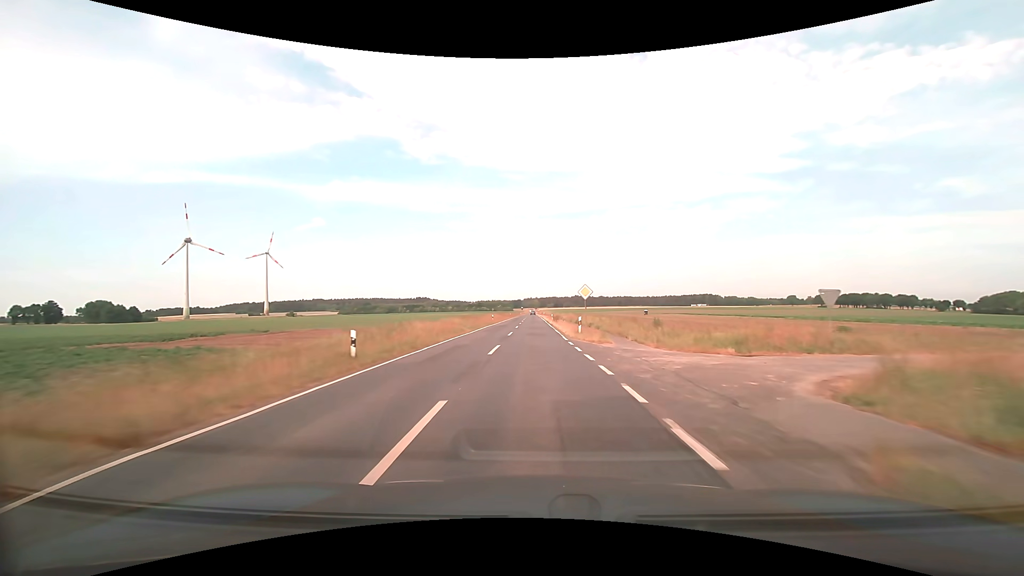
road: tertiary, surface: asphalt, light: Day
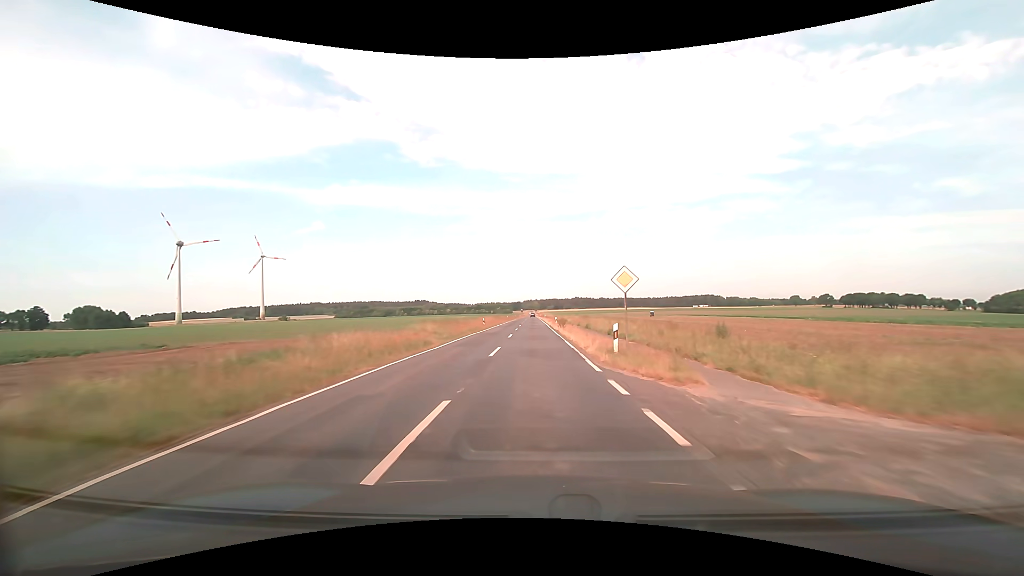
(0.0, +11.4) m; 0°
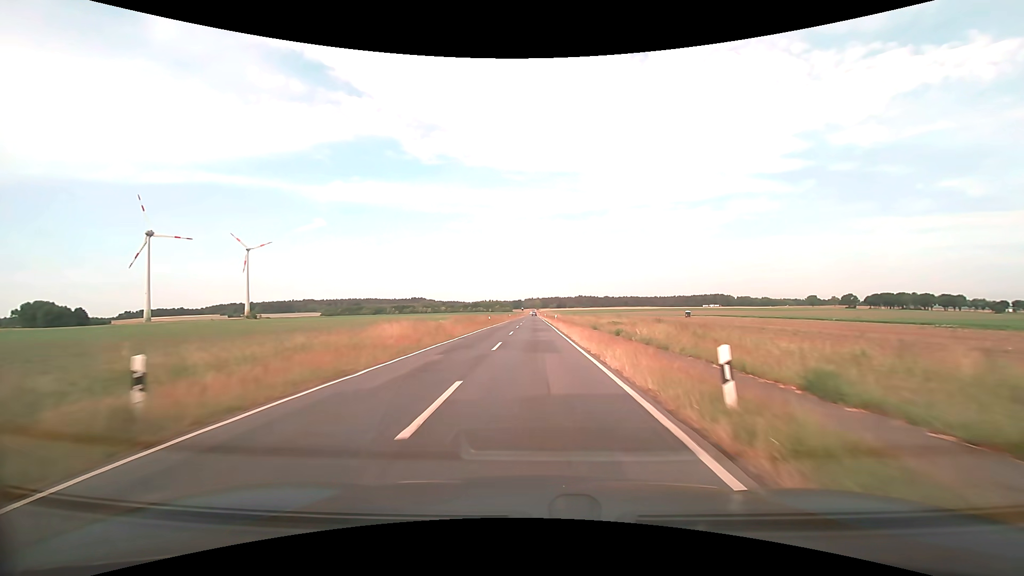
(-0.1, +46.2) m; 0°
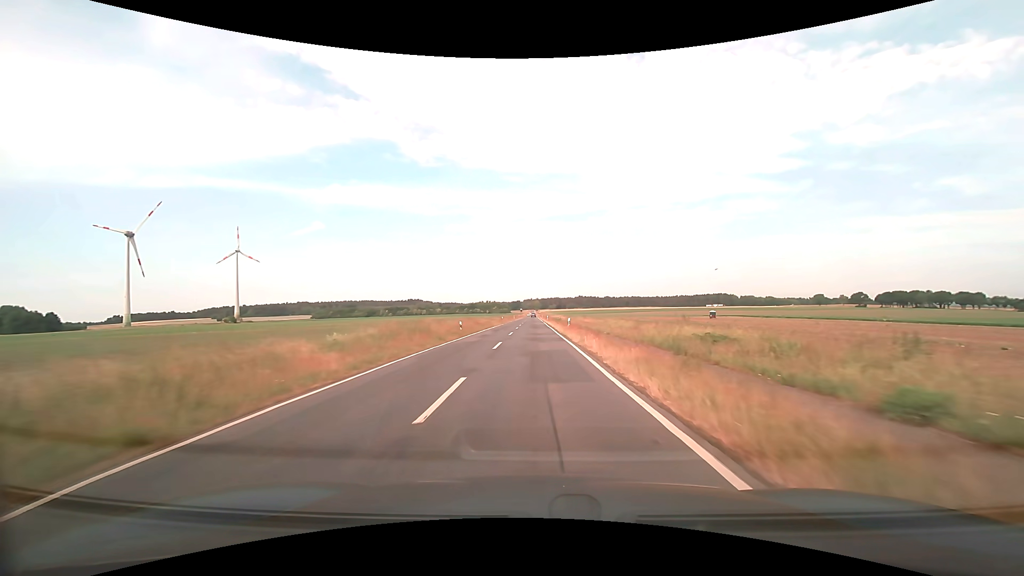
(-0.1, +22.9) m; 0°
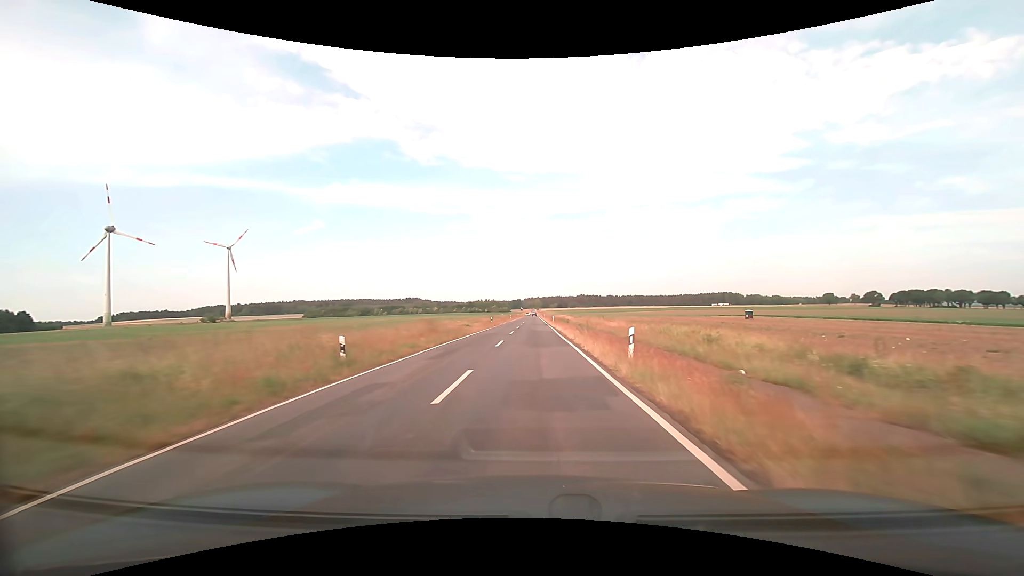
(-0.1, +22.7) m; 0°
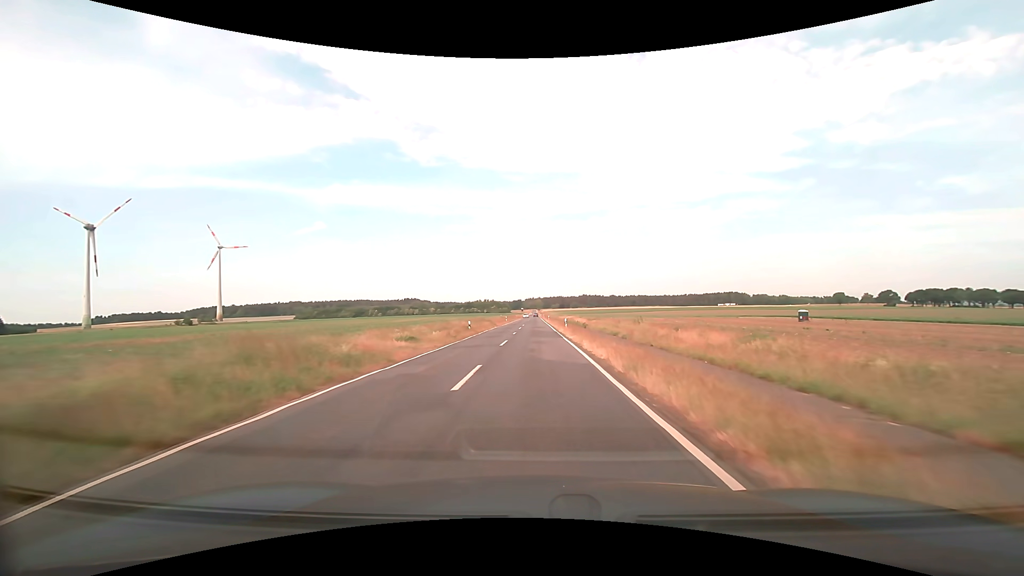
(0.0, +22.4) m; 0°
